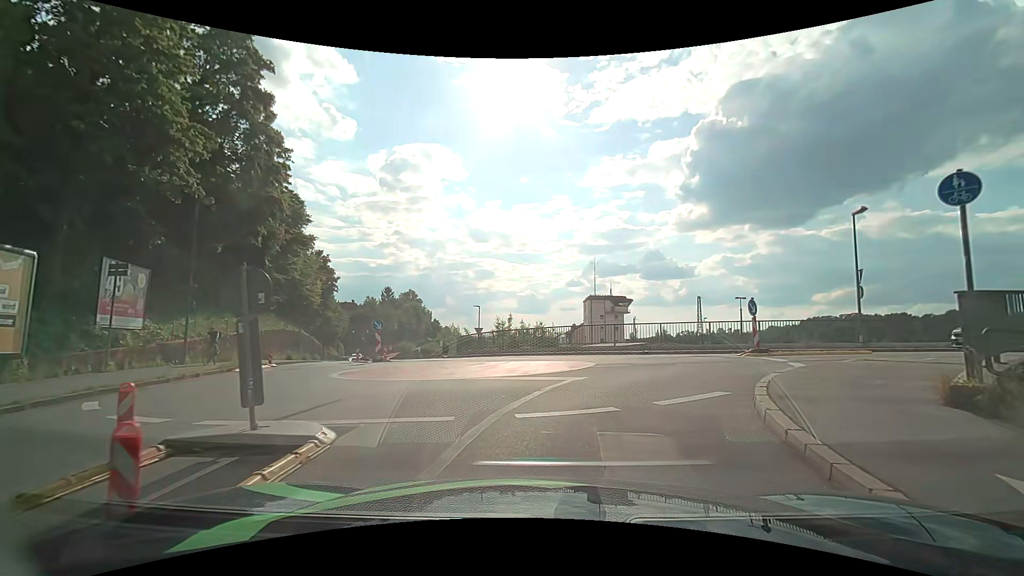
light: Day
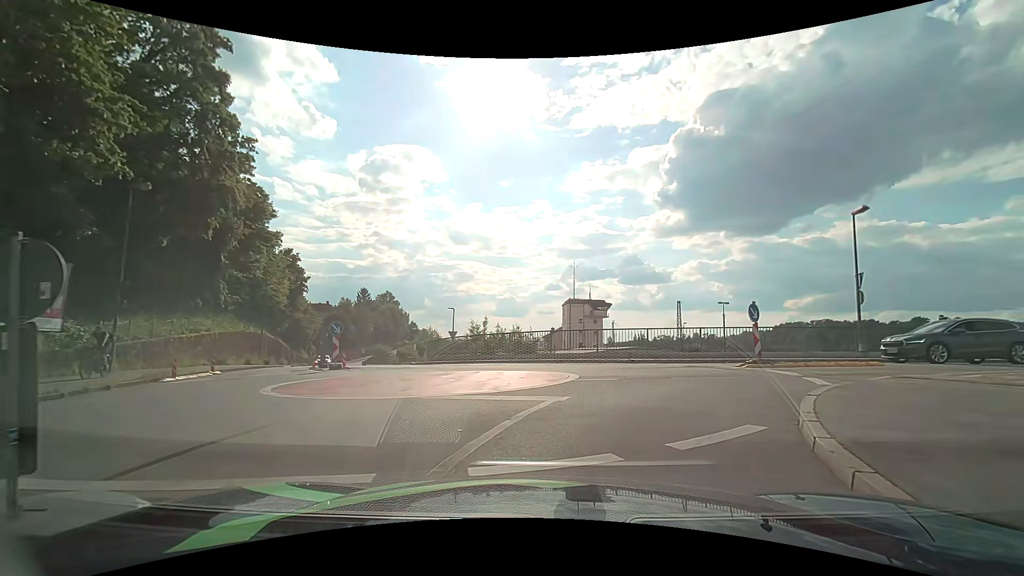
(0.0, +2.2) m; +3°
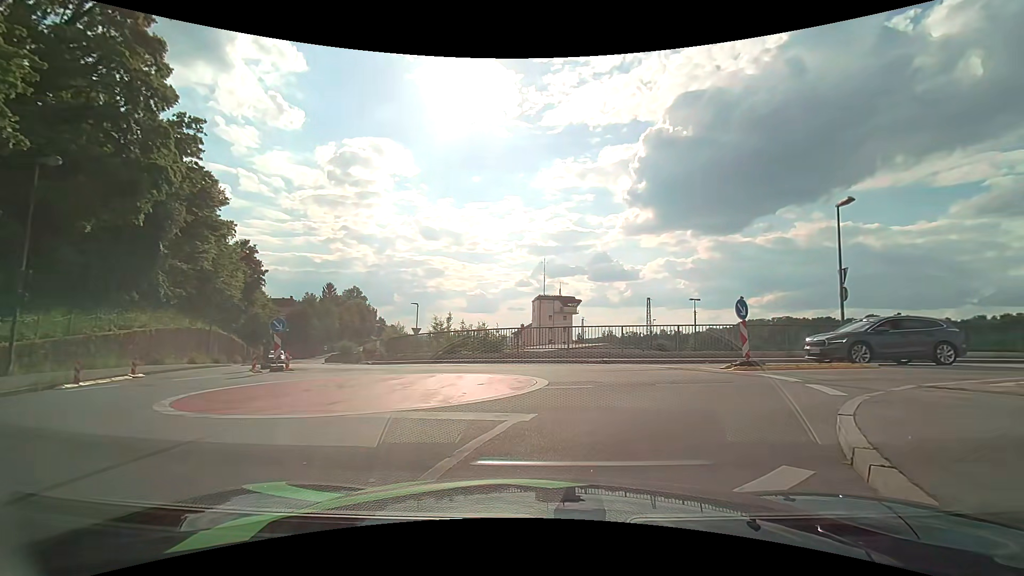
(0.0, +1.9) m; +3°
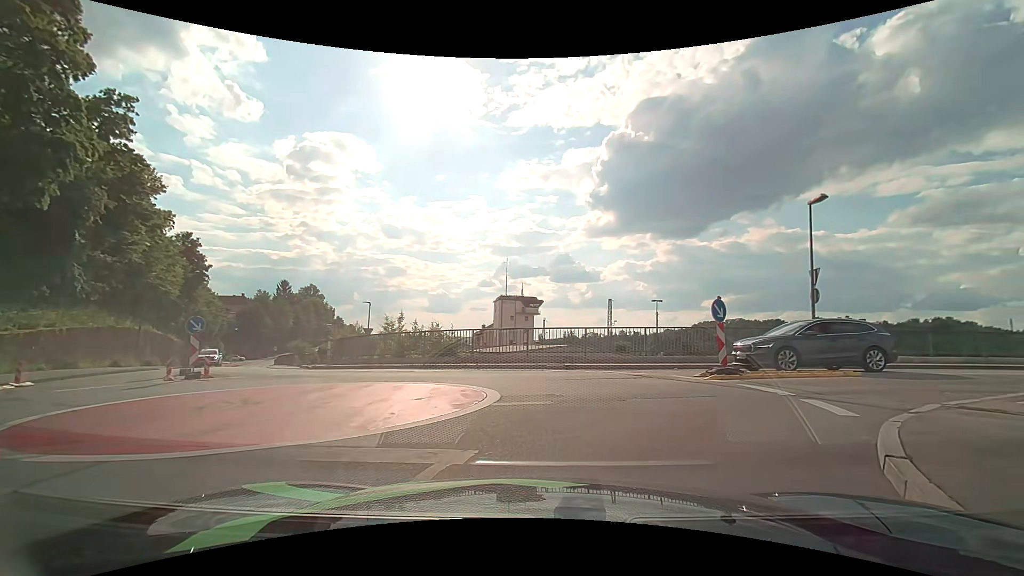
(+0.1, +1.9) m; +5°
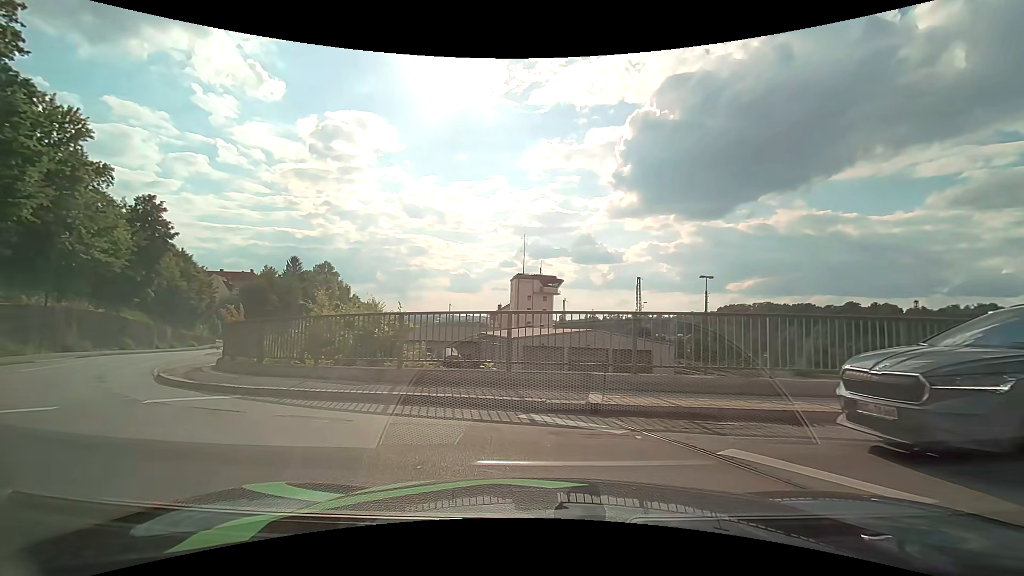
(+0.5, +10.1) m; 0°
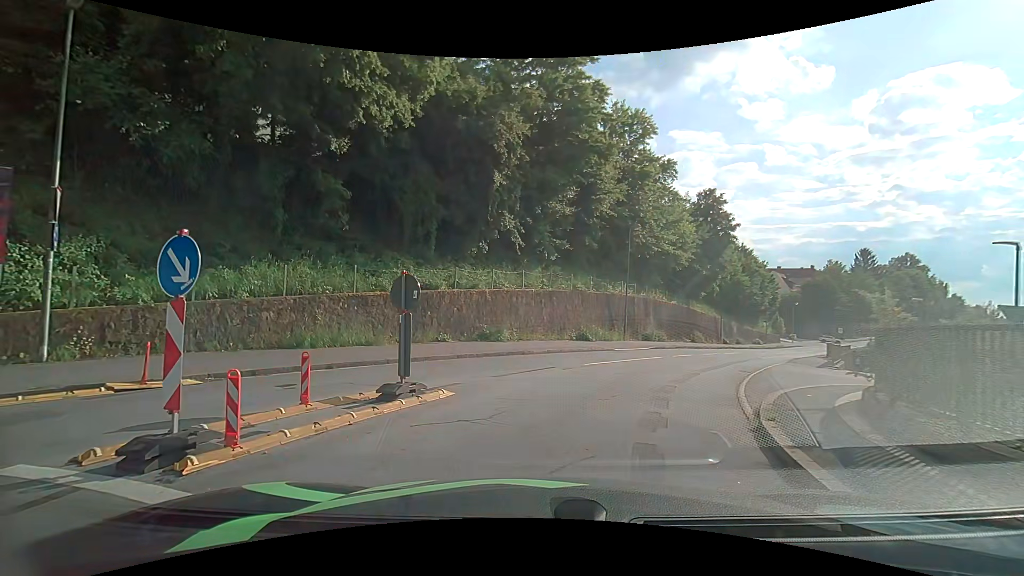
(-4.7, +8.2) m; -60°
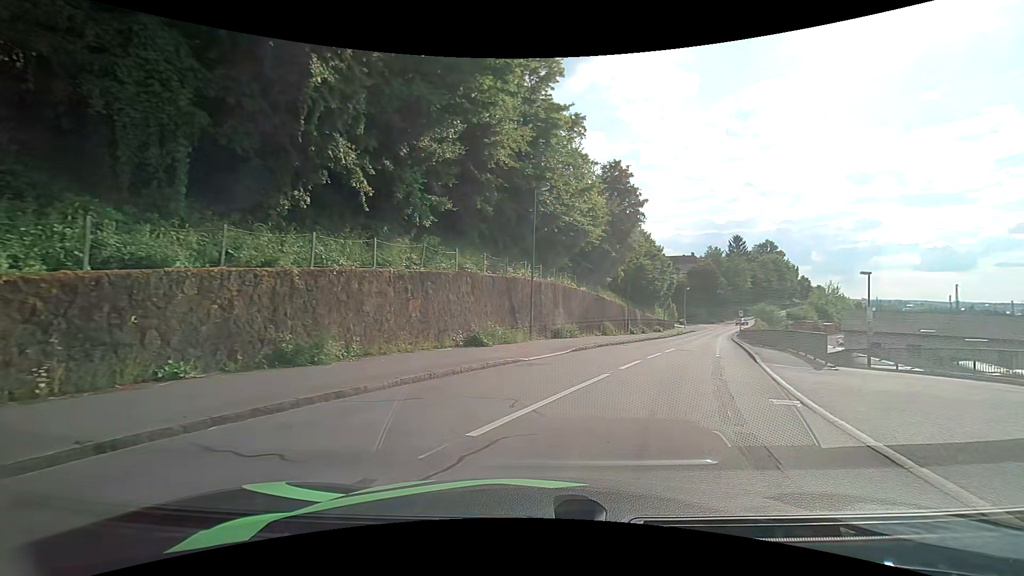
(+0.5, +9.7) m; +11°
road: residential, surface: asphalt
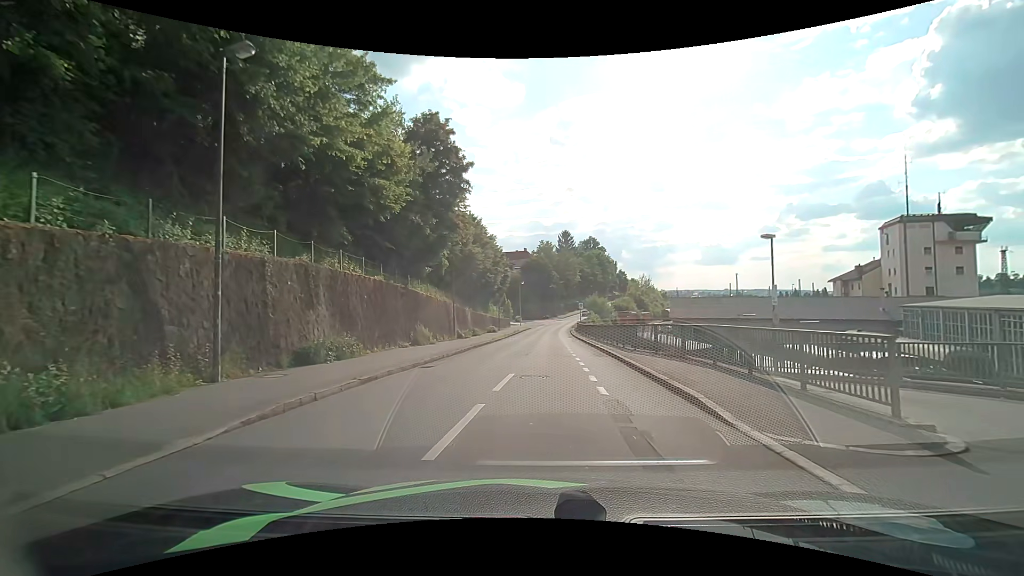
(+2.8, +12.4) m; +18°
(0, +10) (0, +20) (+1, +30) (+1, +40) (+2, +50) (+3, +60) (+3, +70) (+4, +80) (+5, +90) (+7, +100) m
